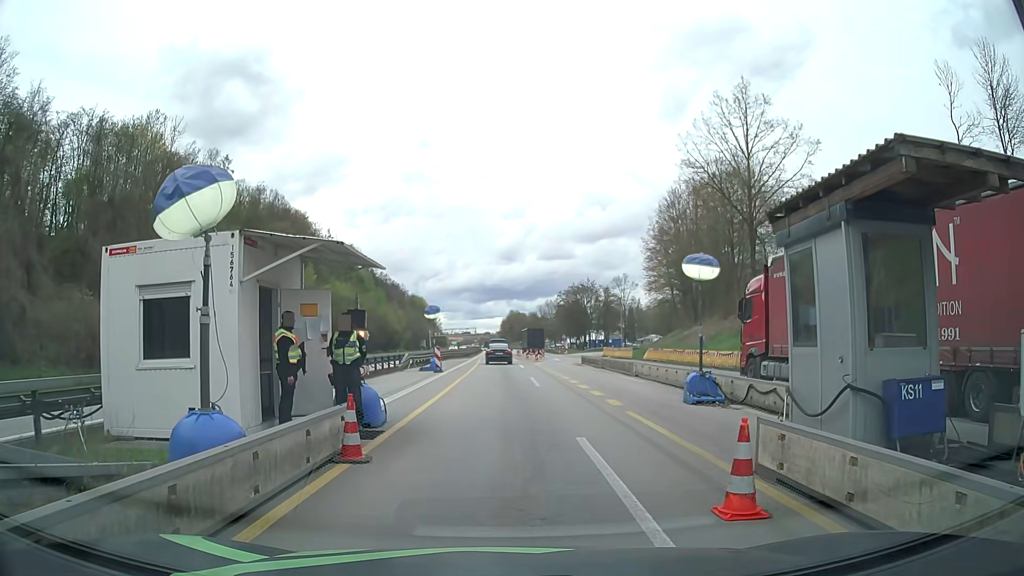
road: motorway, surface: asphalt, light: Day
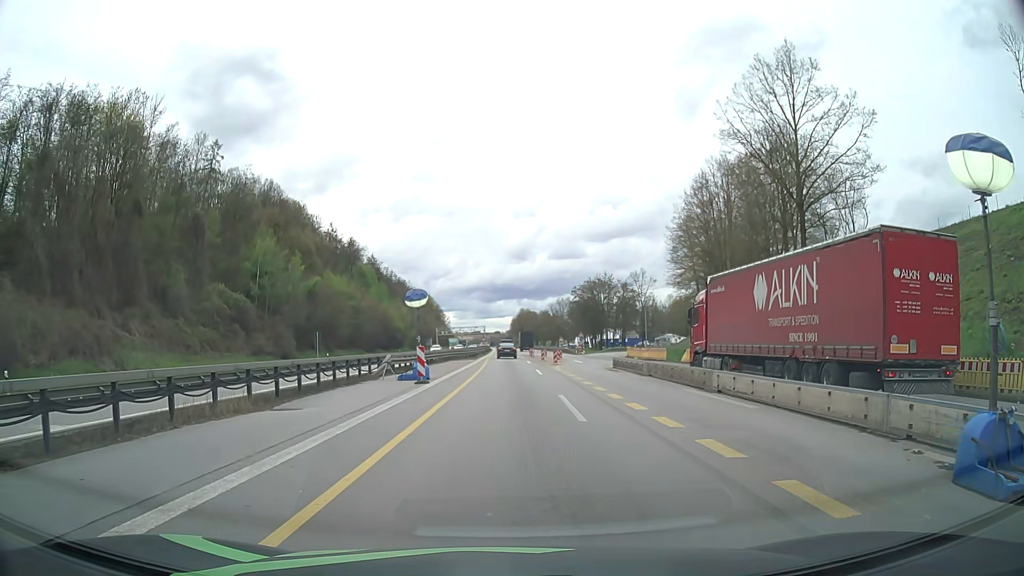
(-0.1, +10.2) m; -1°
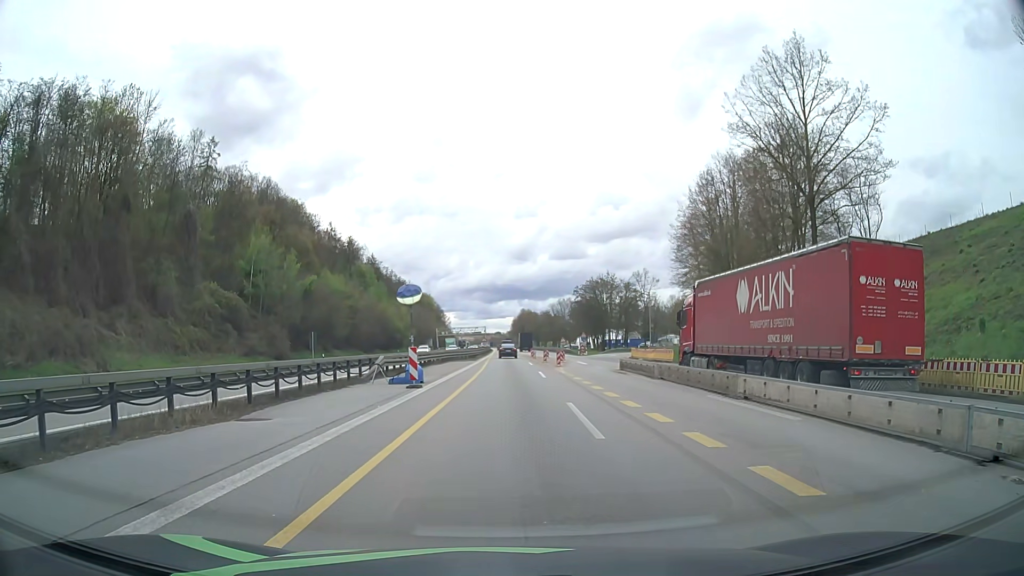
(0.0, +2.1) m; 0°
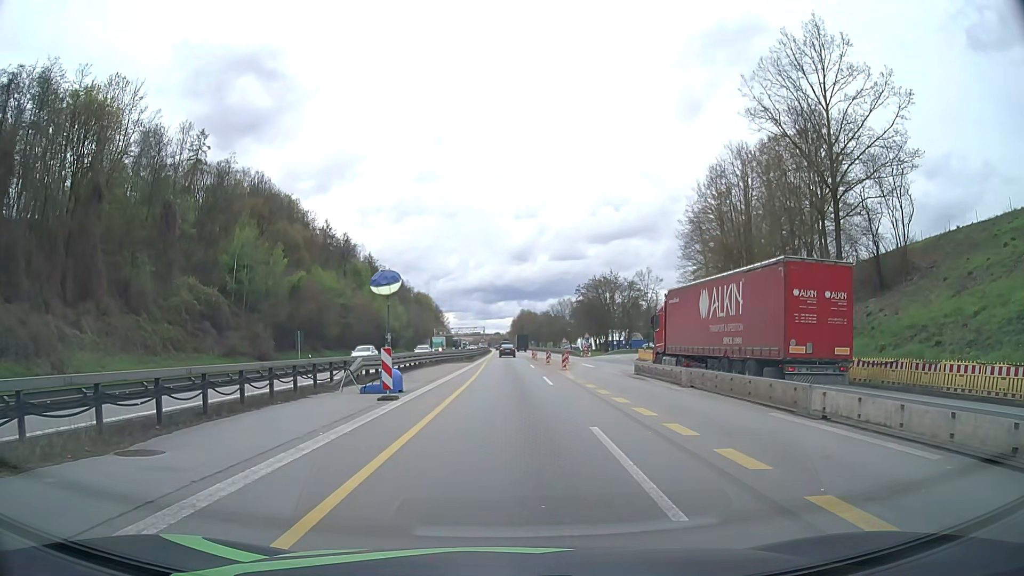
(0.0, +4.6) m; 0°
(0, +10) (0, +20) (0, +30) (0, +40) (0, +50) (0, +60) (0, +70) (0, +80) (0, +90) (0, +100) m
